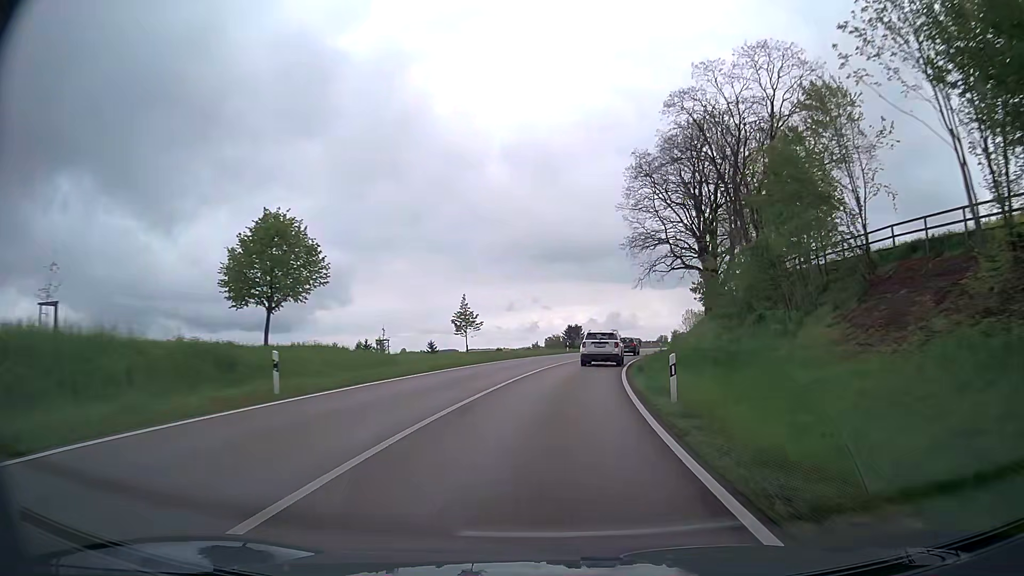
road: secondary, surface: asphalt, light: Day
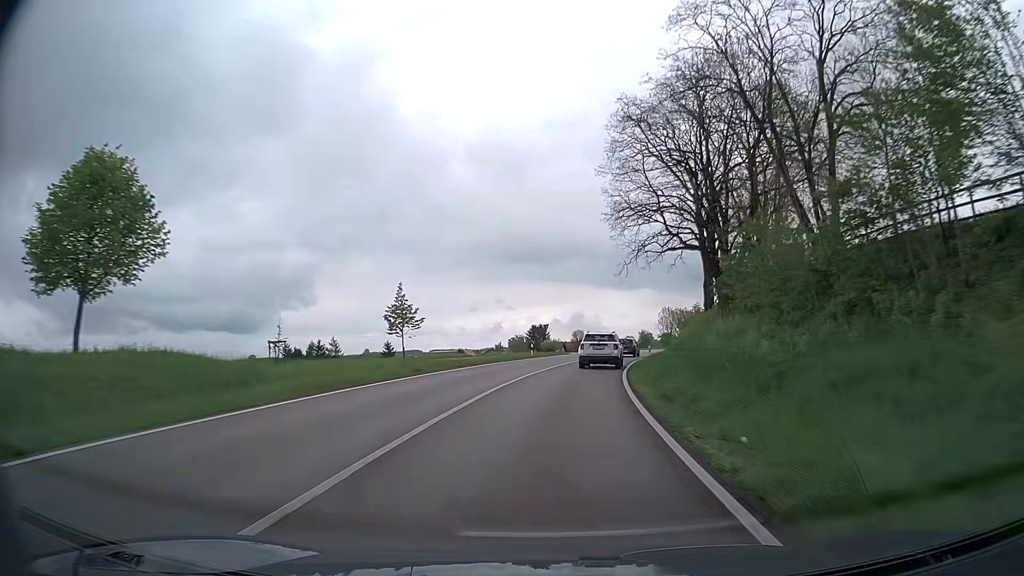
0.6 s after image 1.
(+0.3, +12.5) m; +3°
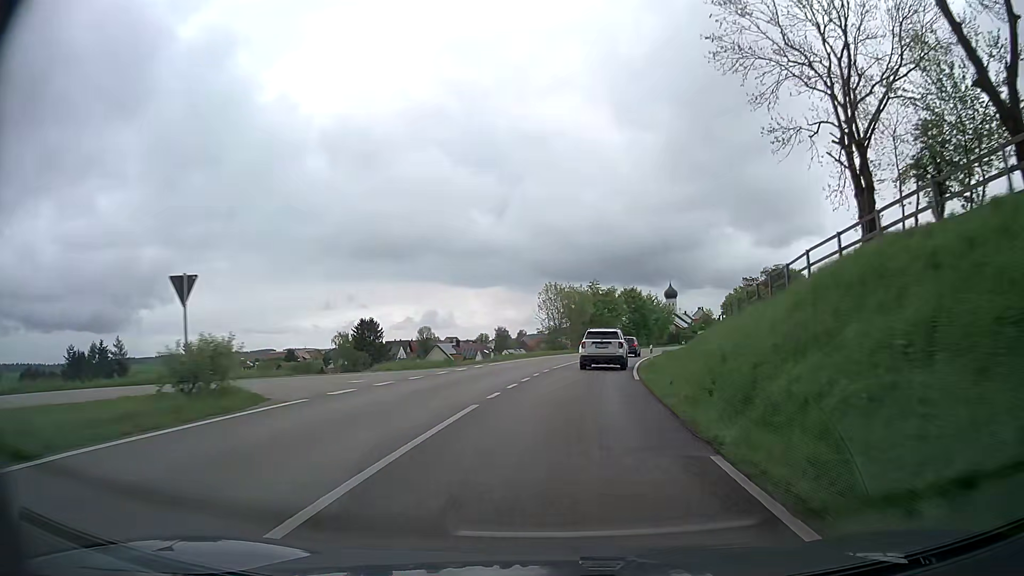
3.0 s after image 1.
(+4.9, +48.2) m; +12°
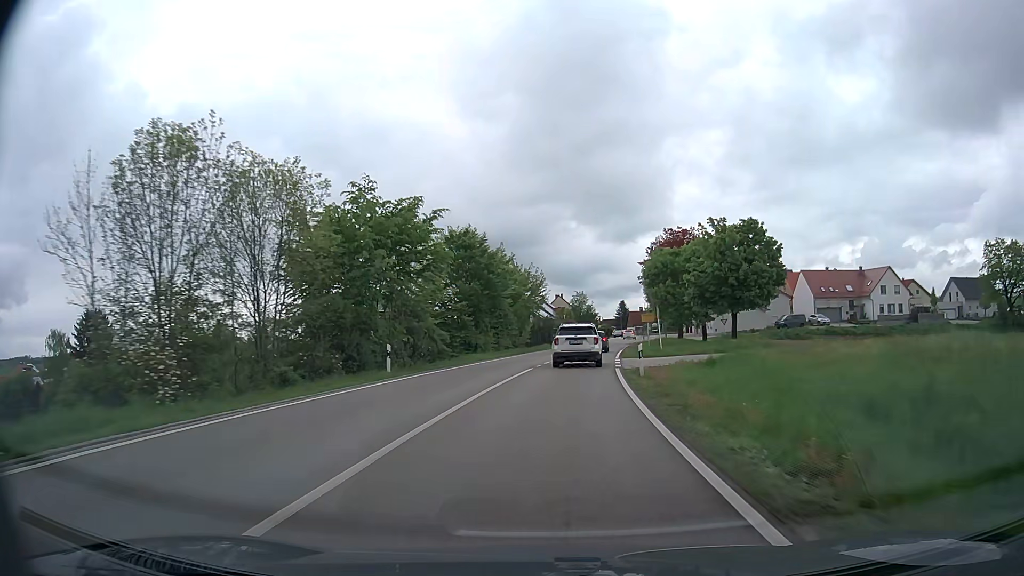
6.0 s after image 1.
(+7.7, +55.0) m; +14°
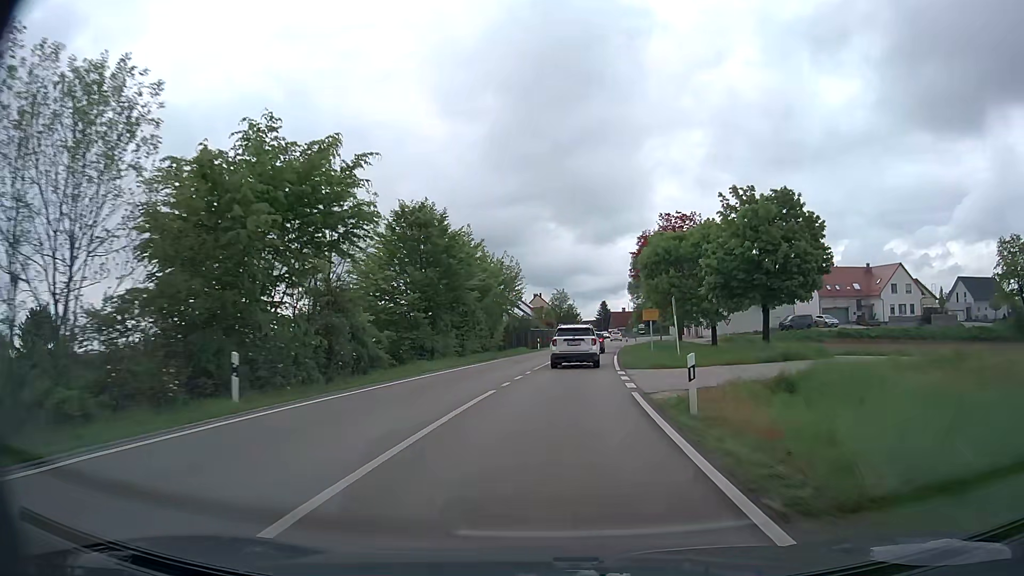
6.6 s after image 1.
(+0.2, +10.4) m; +2°
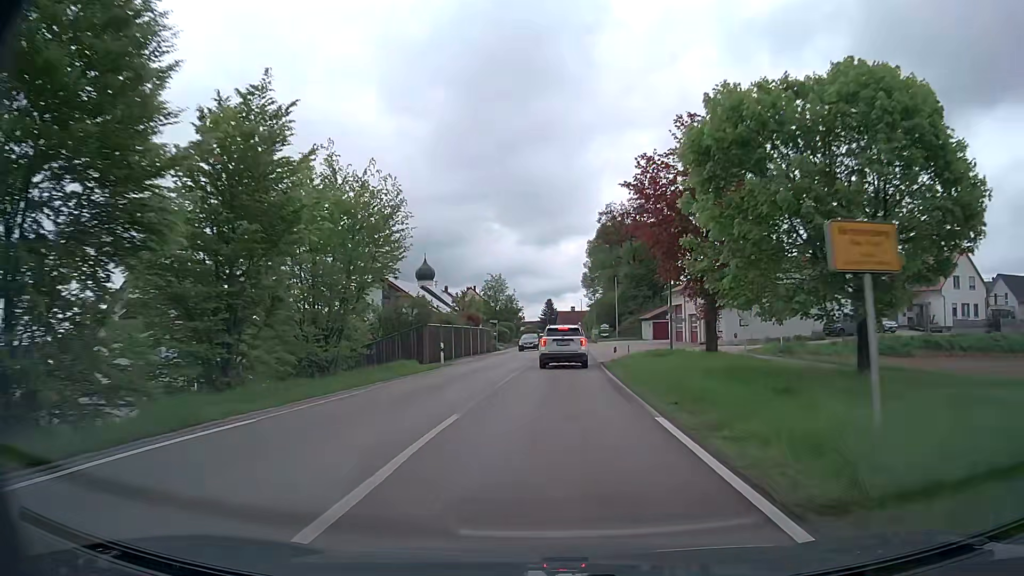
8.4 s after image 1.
(+1.3, +30.0) m; +5°
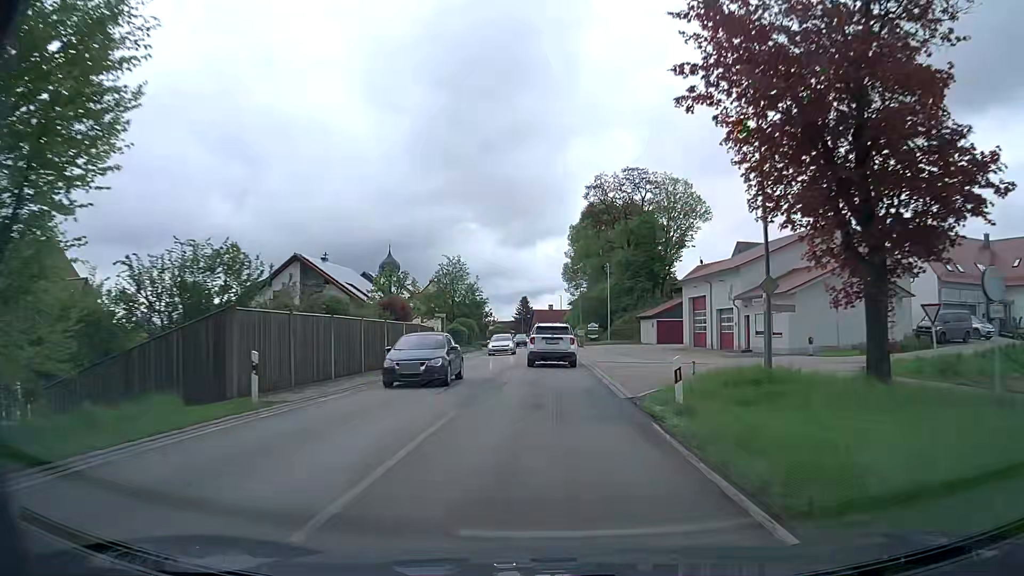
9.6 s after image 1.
(+0.4, +19.1) m; +2°
(0, +10) (0, +20) (0, +30) (+1, +40) (+1, +50) (+1, +60) (+1, +70) (+1, +80) (+1, +90) (+1, +100) m
